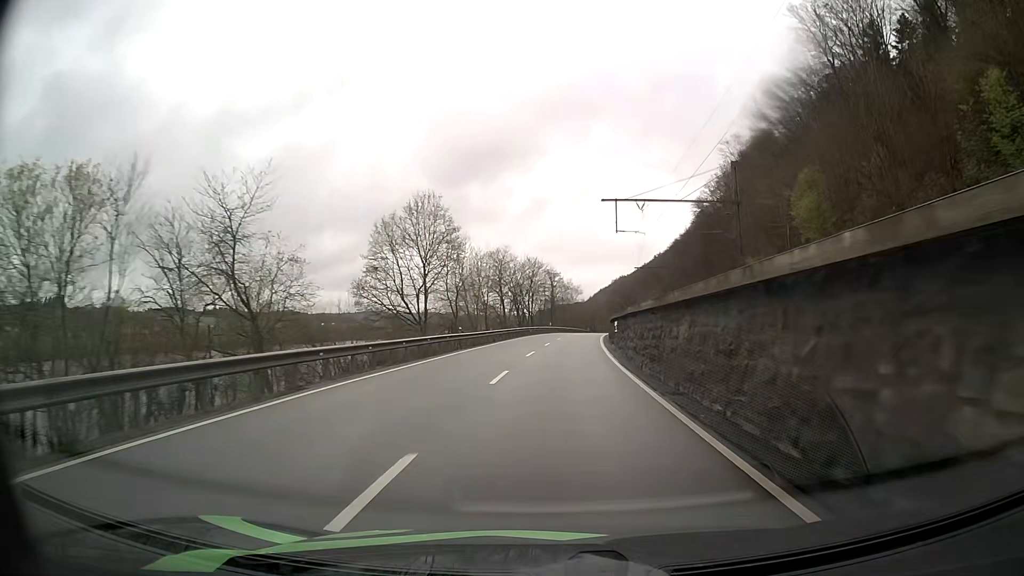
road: primary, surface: asphalt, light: Day
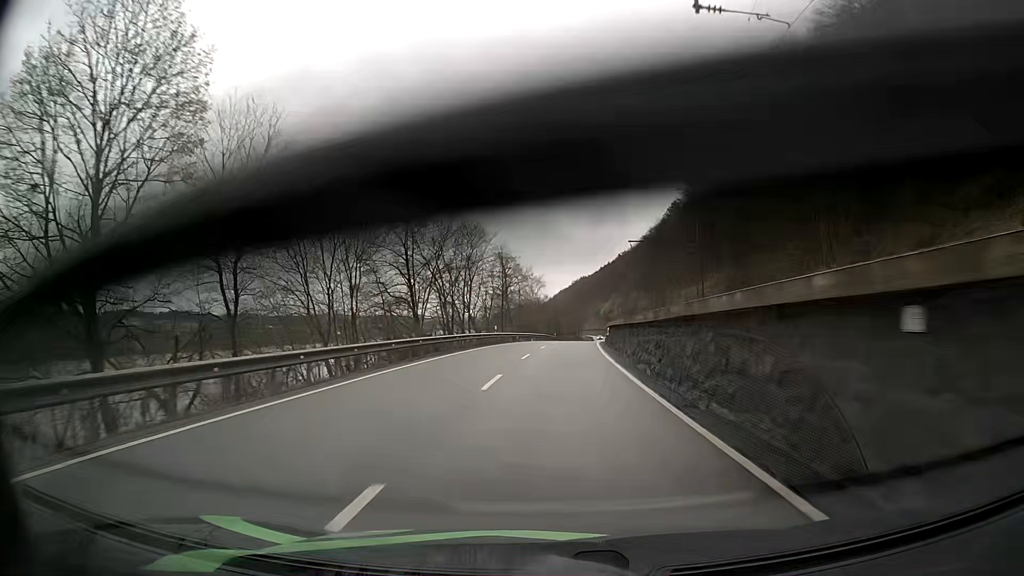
(+1.2, +37.1) m; +4°
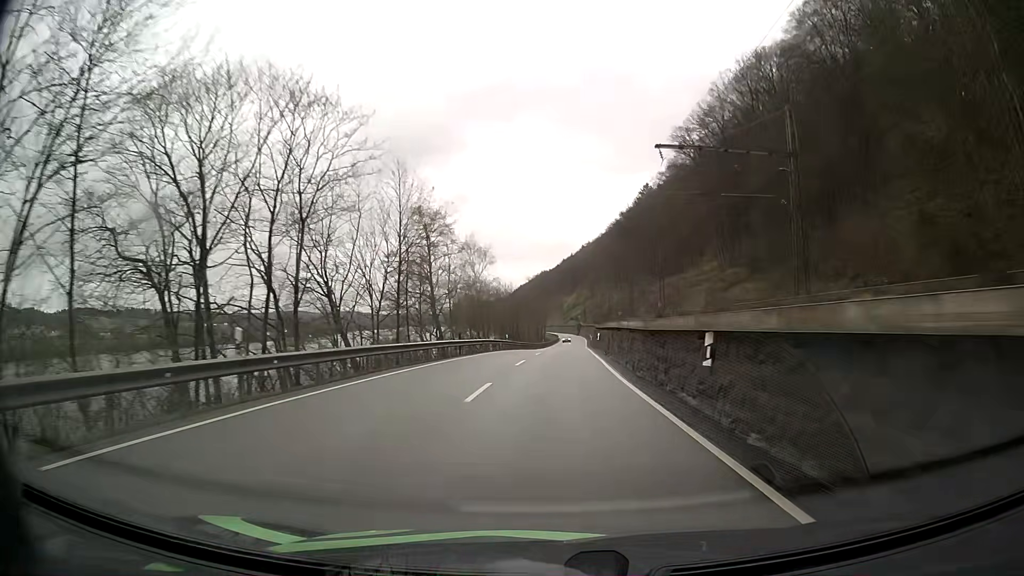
(+1.0, +37.5) m; +3°
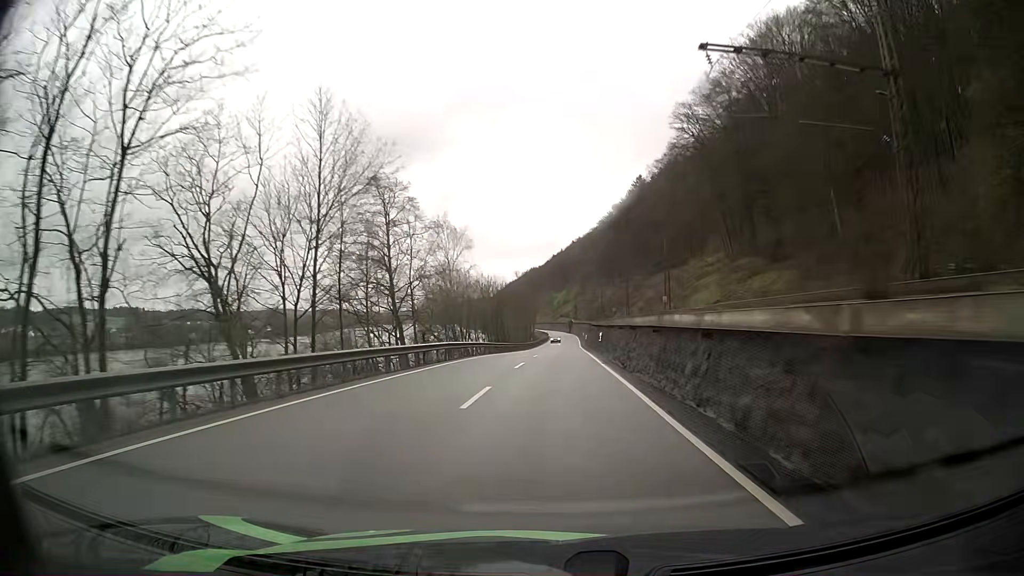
(+0.1, +12.6) m; +1°
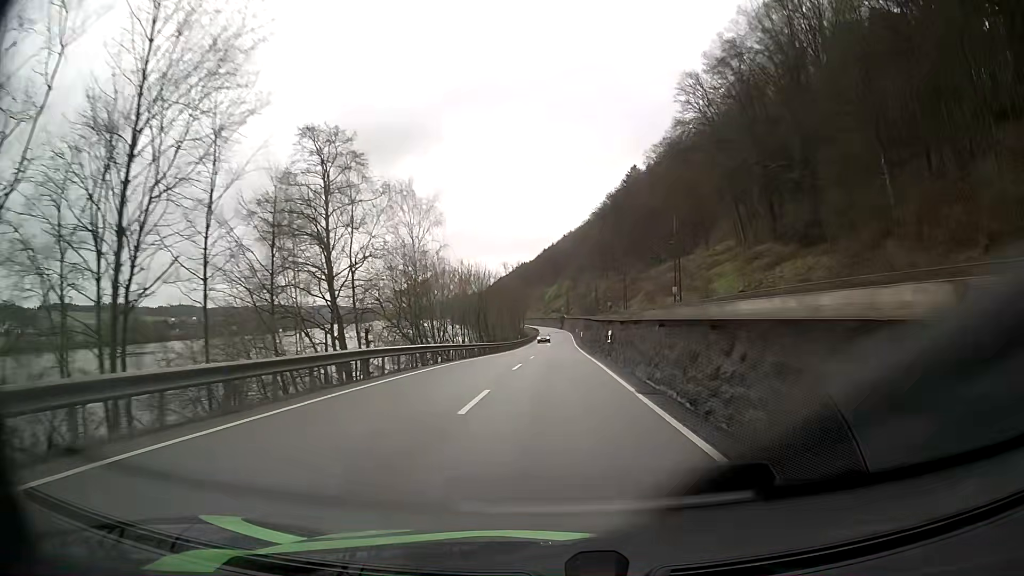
(+0.1, +12.6) m; +1°
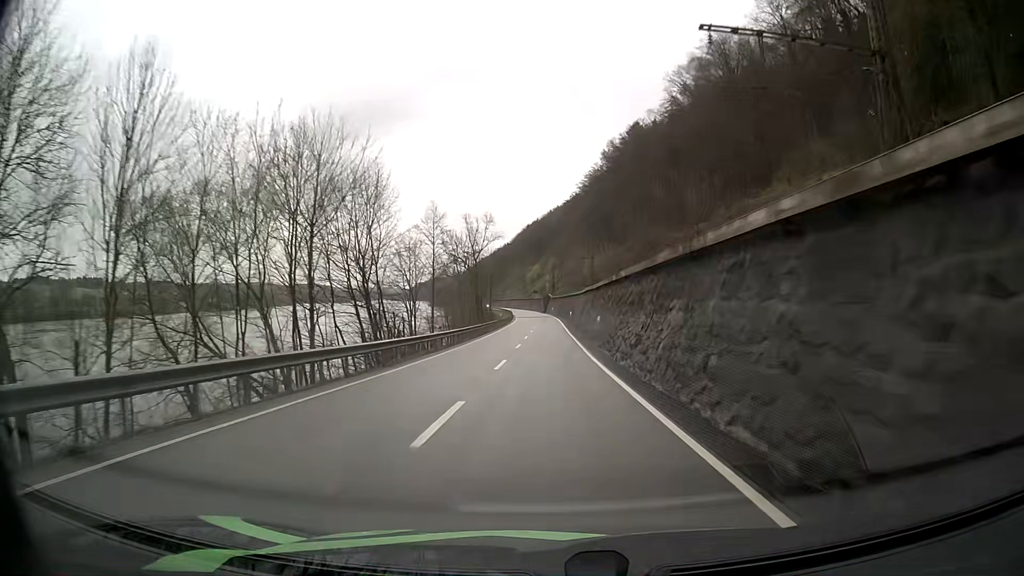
(+0.9, +51.1) m; +2°
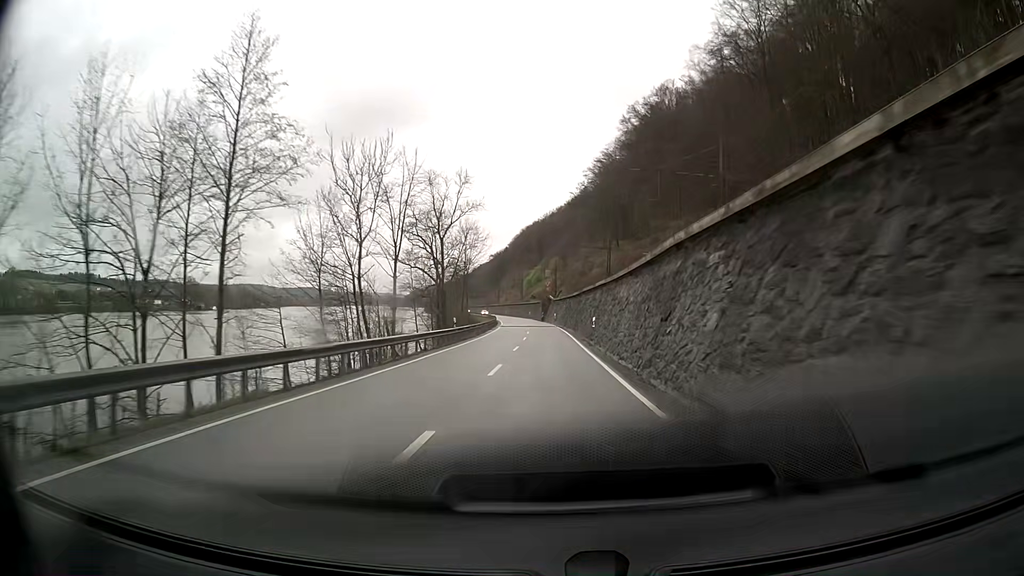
(0.0, +38.4) m; 0°
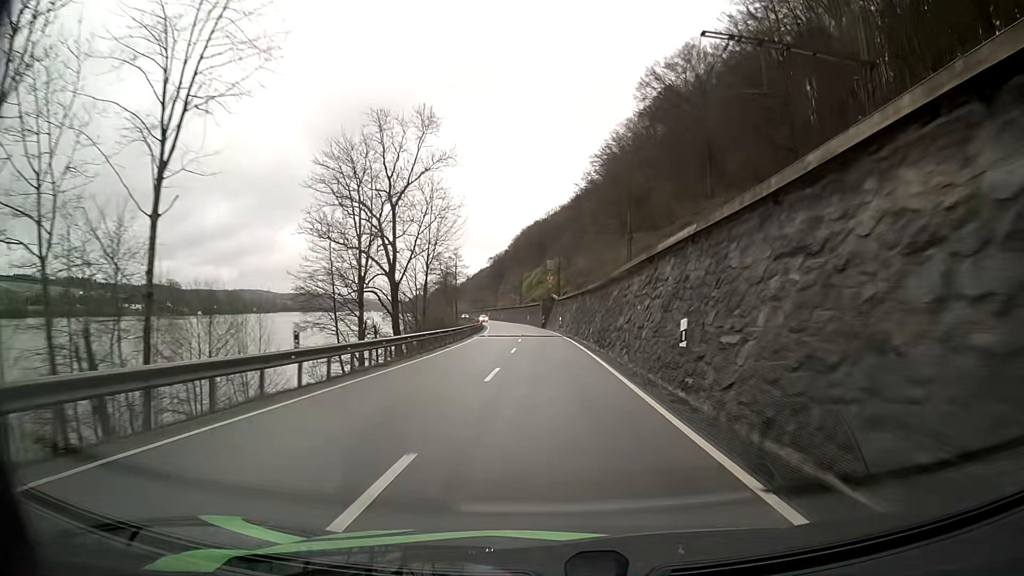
(+0.2, +25.4) m; 0°
(0, +10) (0, +20) (0, +30) (0, +40) (0, +50) (-1, +60) (-1, +70) (-2, +80) (-3, +90) (-4, +100) m
